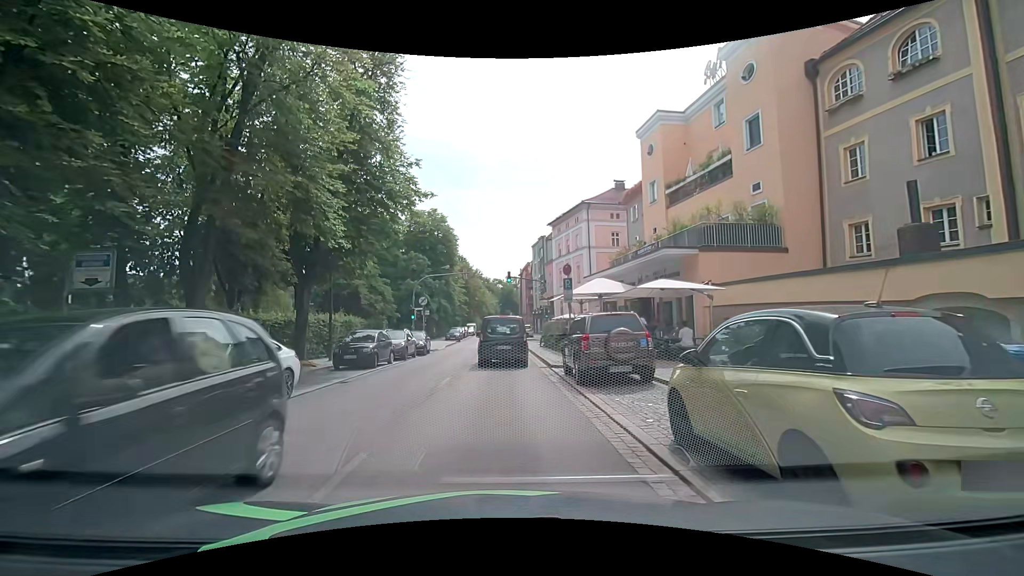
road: primary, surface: asphalt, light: Day
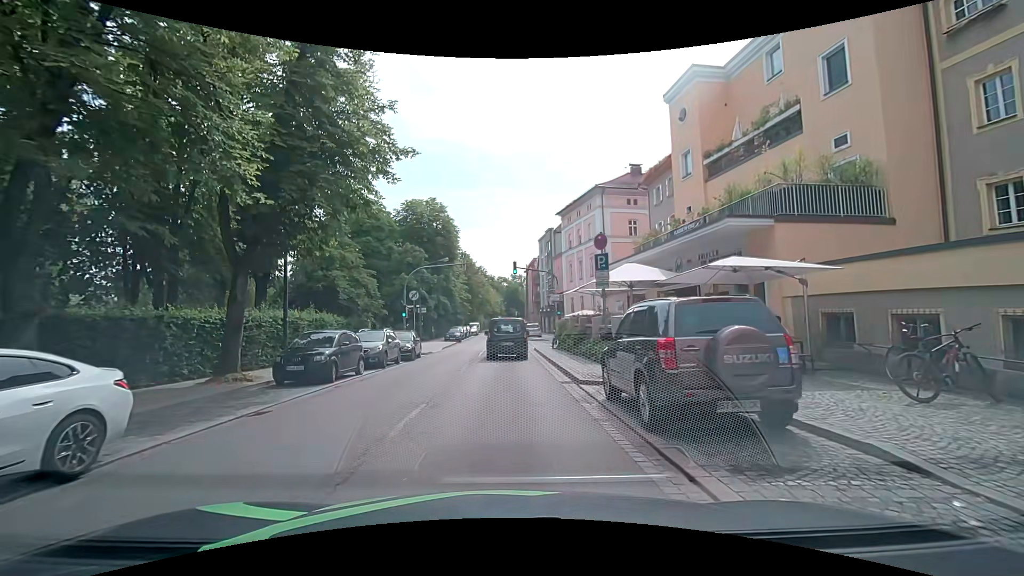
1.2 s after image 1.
(0.0, +5.5) m; -1°
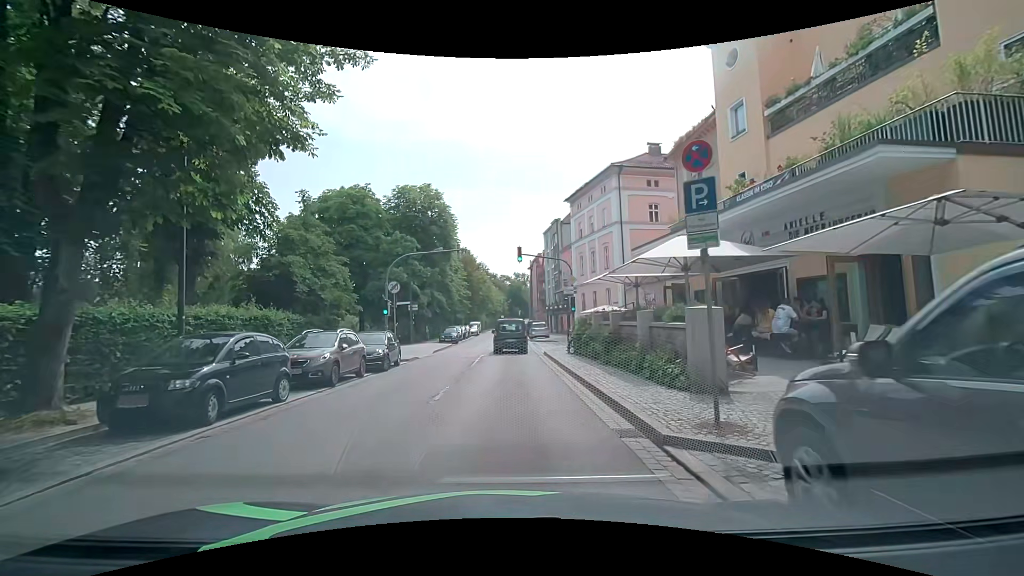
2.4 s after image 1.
(+0.1, +6.2) m; +1°
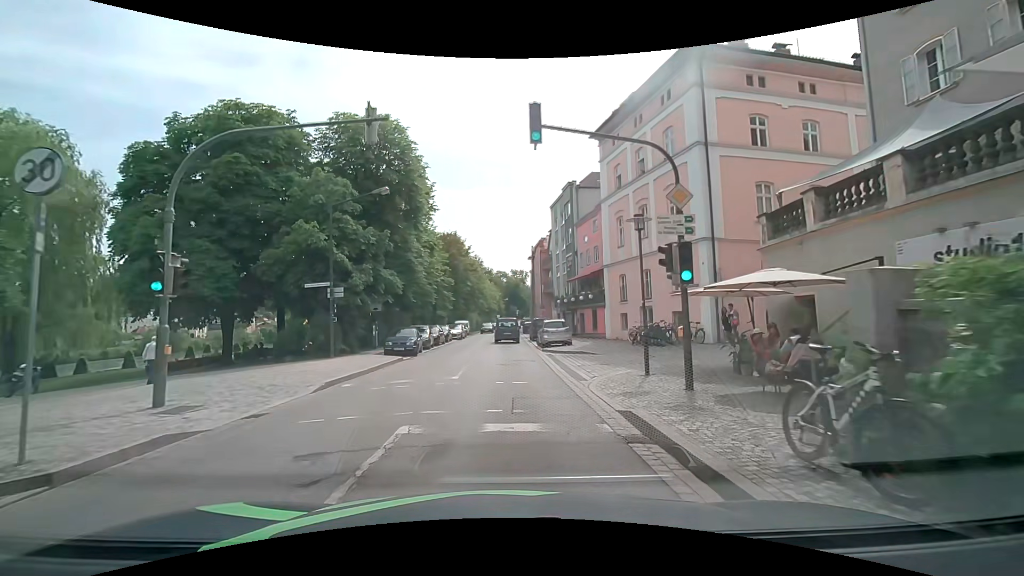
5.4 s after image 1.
(-0.4, +18.6) m; 0°
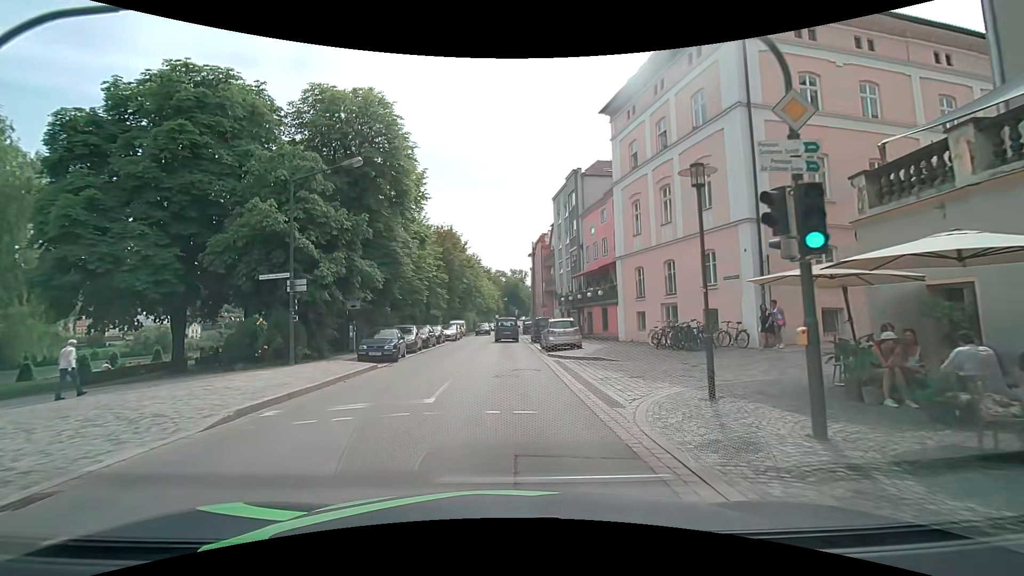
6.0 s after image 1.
(0.0, +4.3) m; -1°
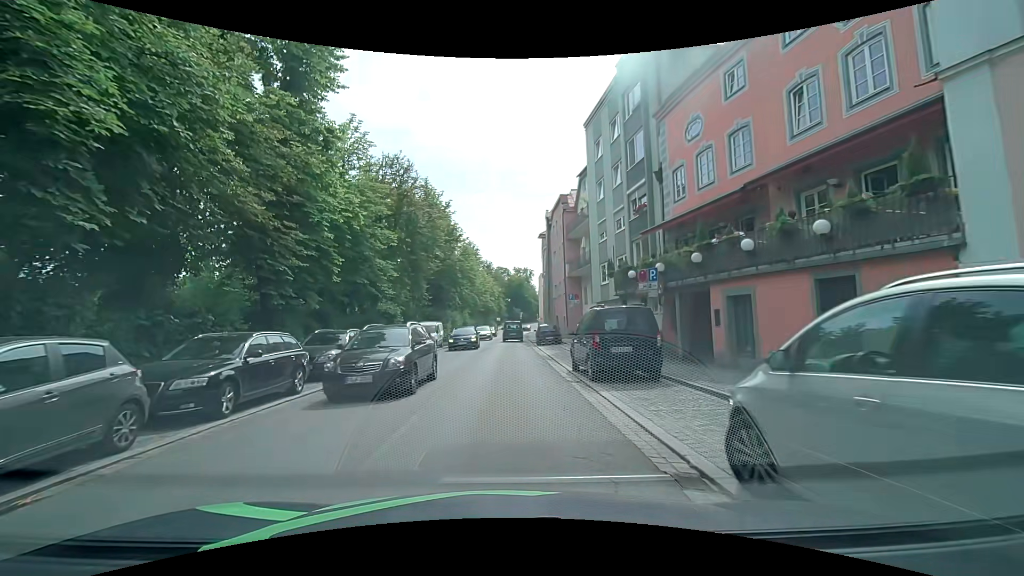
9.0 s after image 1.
(+0.4, +23.0) m; +1°
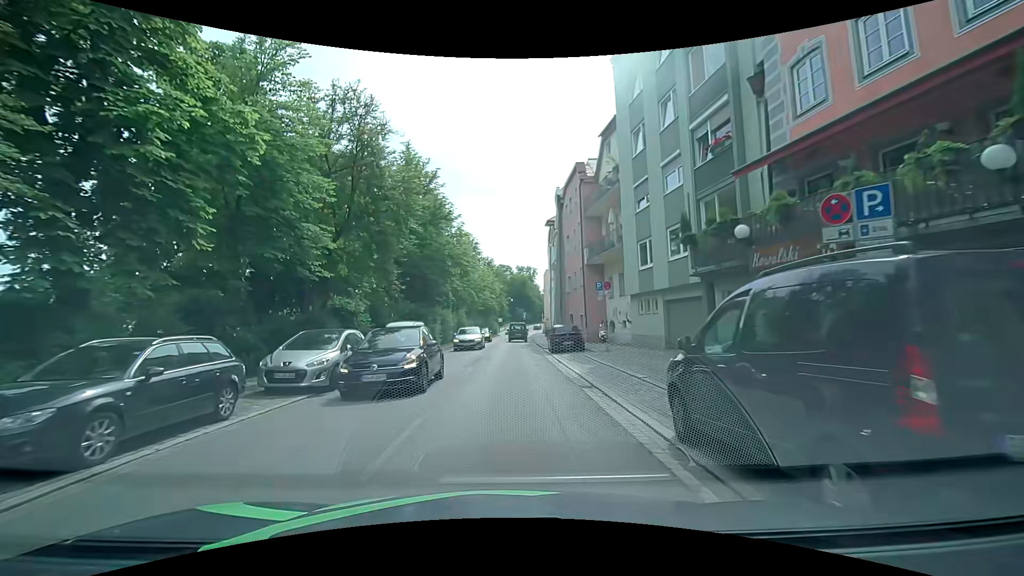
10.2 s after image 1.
(-0.1, +9.1) m; -1°
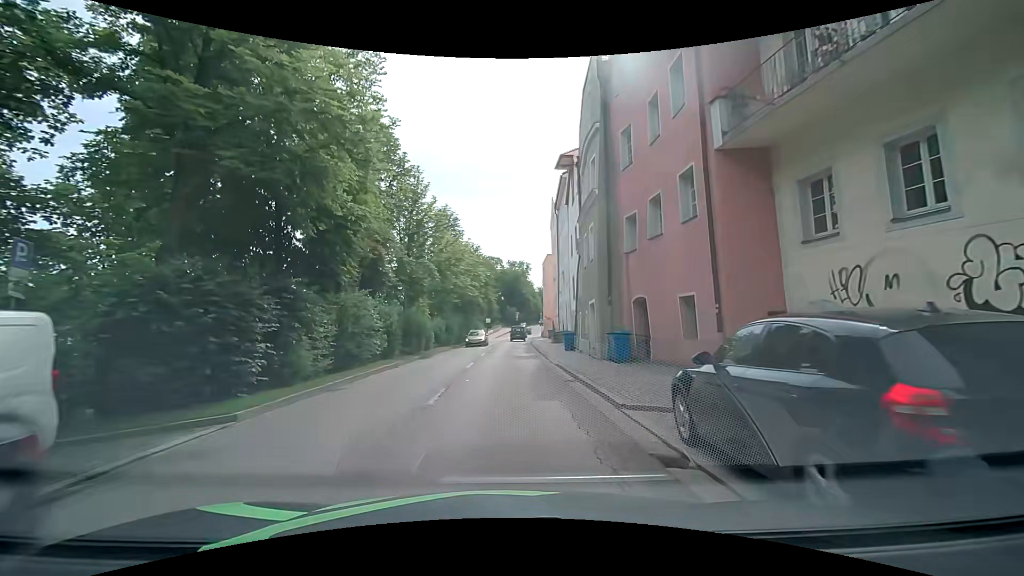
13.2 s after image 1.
(0.0, +22.4) m; -2°
(0, +10) (+1, +20) (+1, +30) (+2, +40) (+3, +50) (+4, +60) (+5, +70) (+6, +80) (+7, +90) (+9, +100) m
